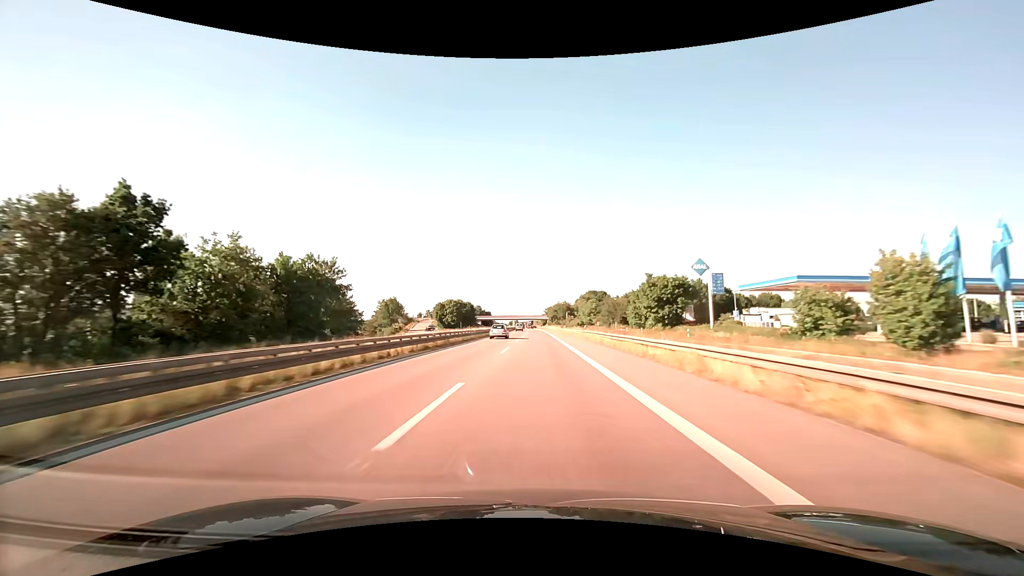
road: trunk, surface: asphalt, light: Day
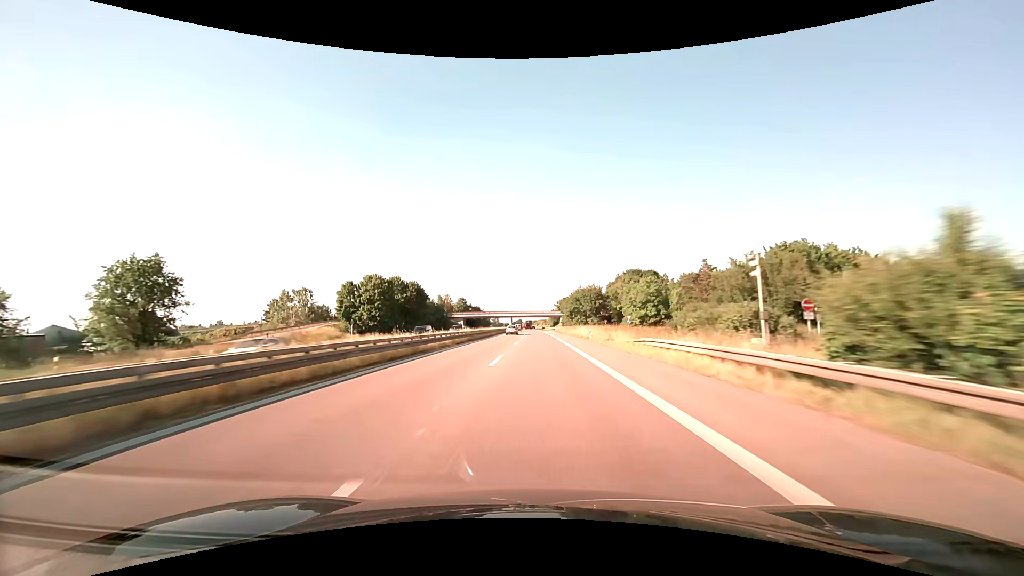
(-0.5, +96.7) m; -1°
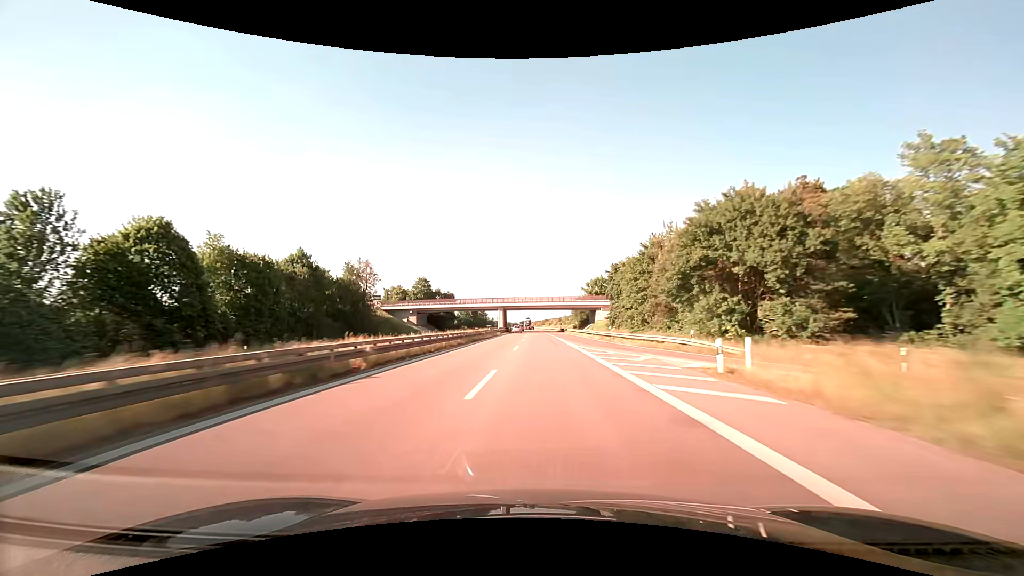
(-1.1, +97.0) m; -1°
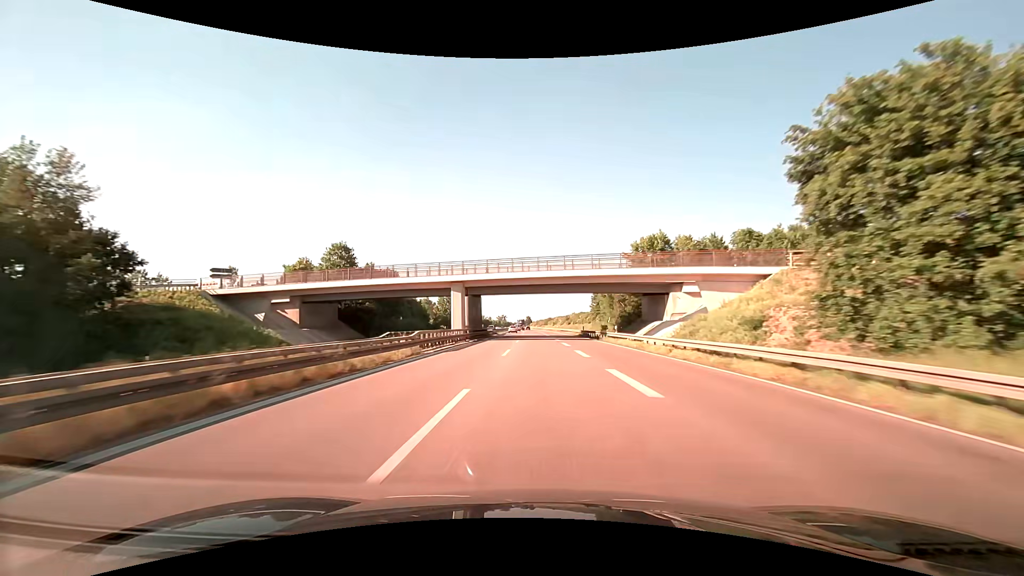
(-0.1, +58.5) m; 0°
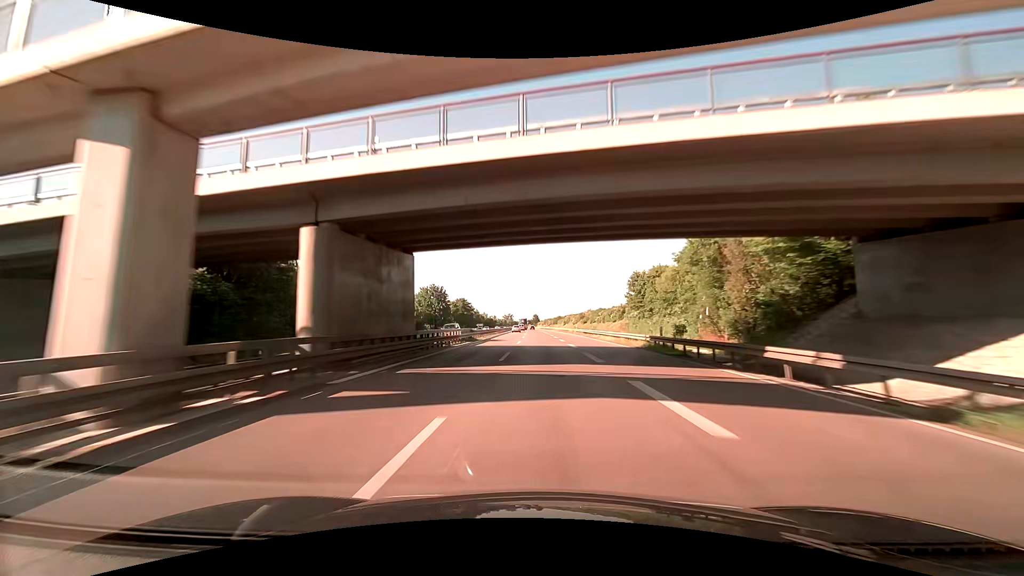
(-0.4, +39.2) m; -1°
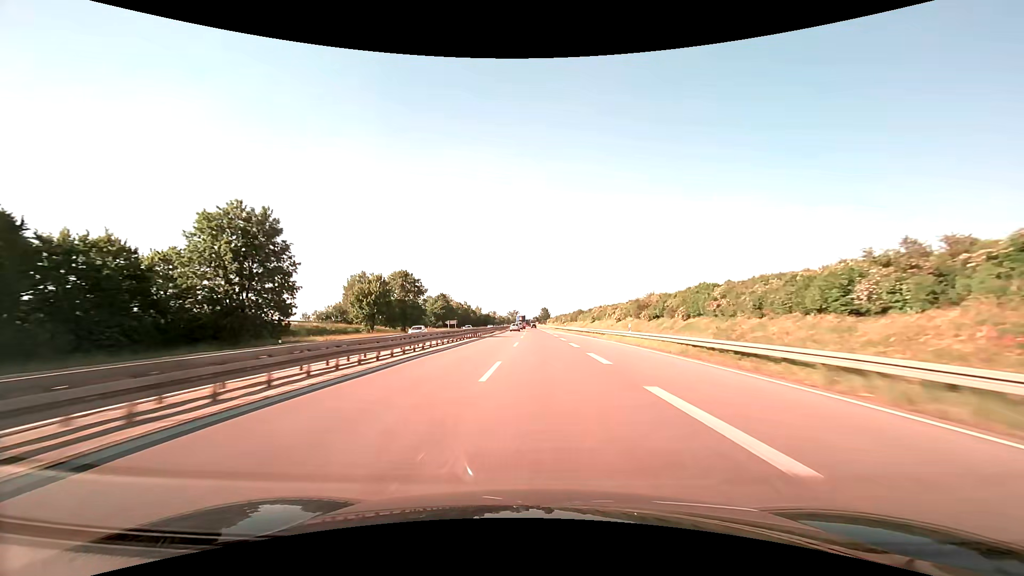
(-0.7, +97.1) m; -1°
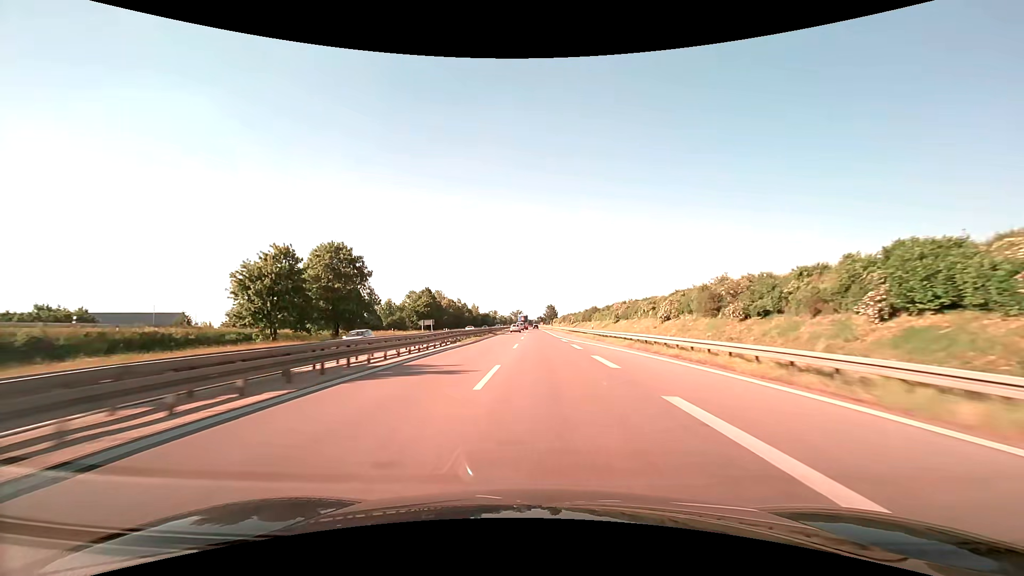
(-0.2, +37.0) m; -1°
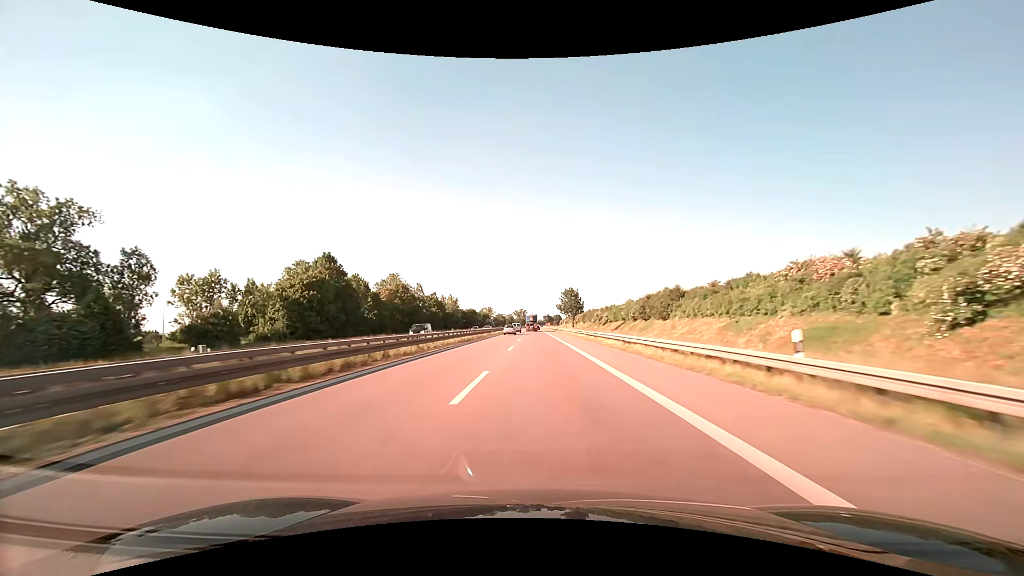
(-0.4, +91.4) m; -1°
(0, +10) (0, +20) (0, +30) (0, +40) (0, +50) (0, +60) (0, +70) (-1, +80) (-1, +90) (-1, +100) m
